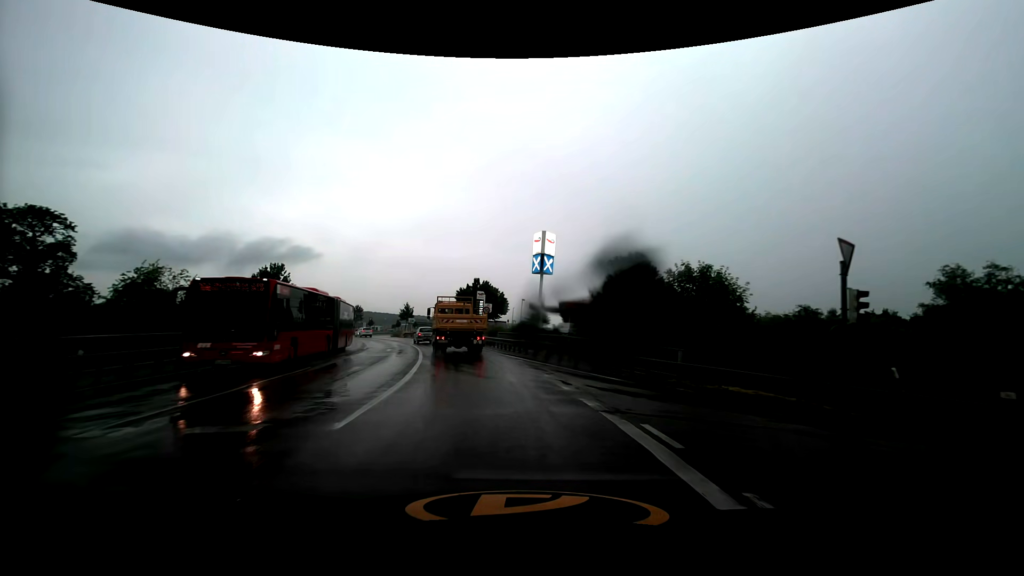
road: primary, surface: asphalt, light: Day
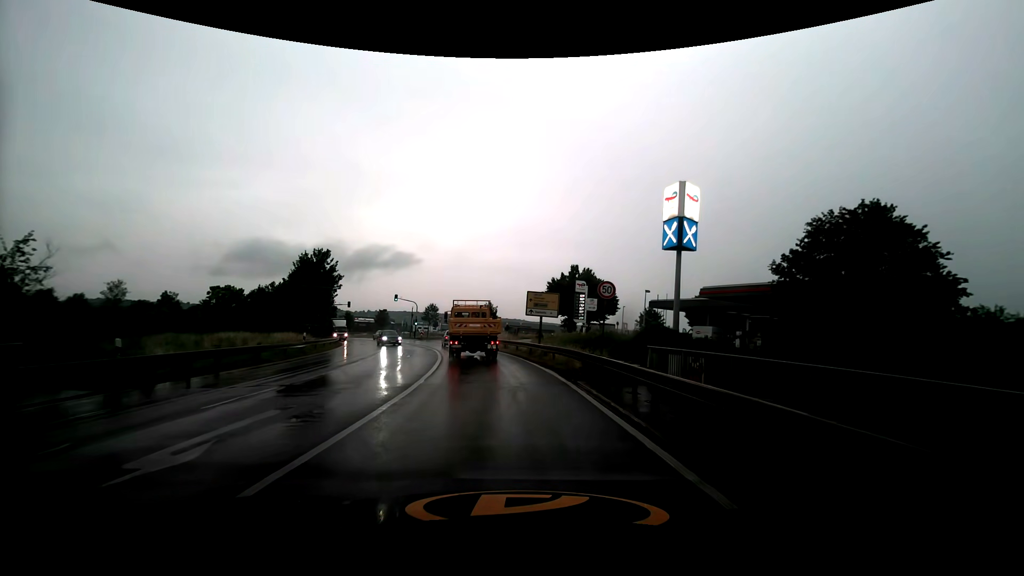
(-2.4, +23.9) m; -11°
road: secondary
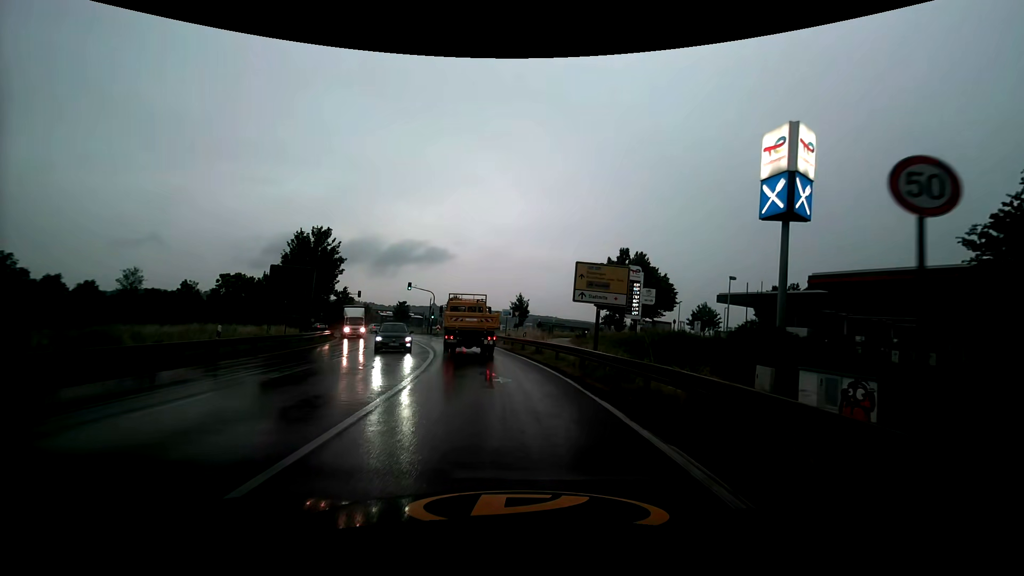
(-0.4, +12.1) m; -4°
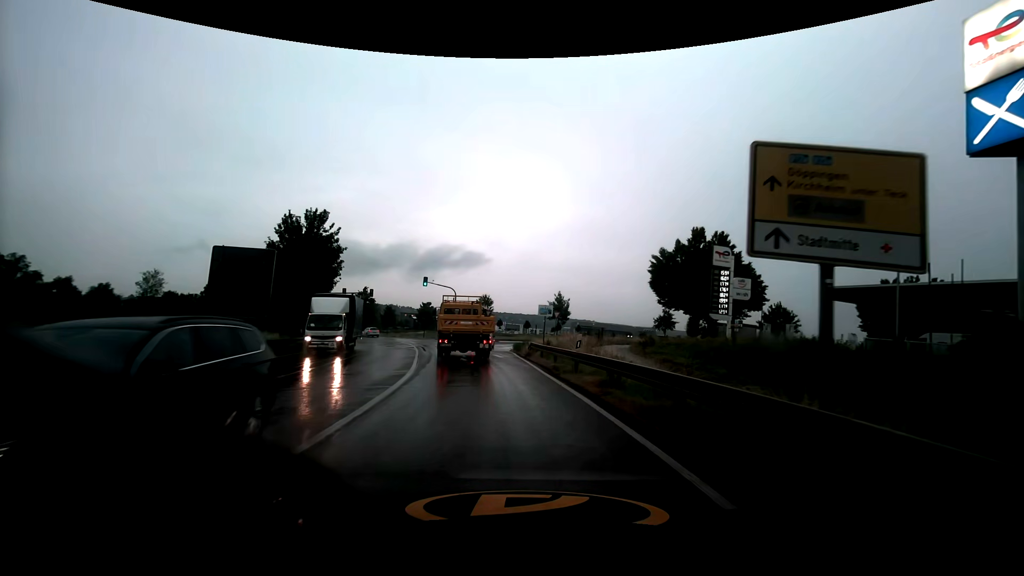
(-0.4, +12.1) m; -4°
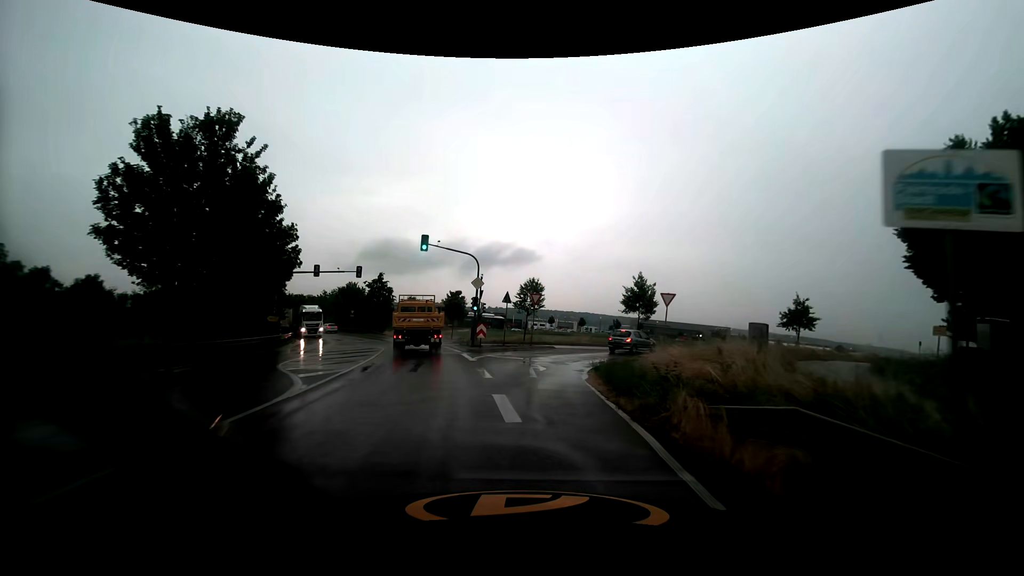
(-1.4, +23.3) m; -6°
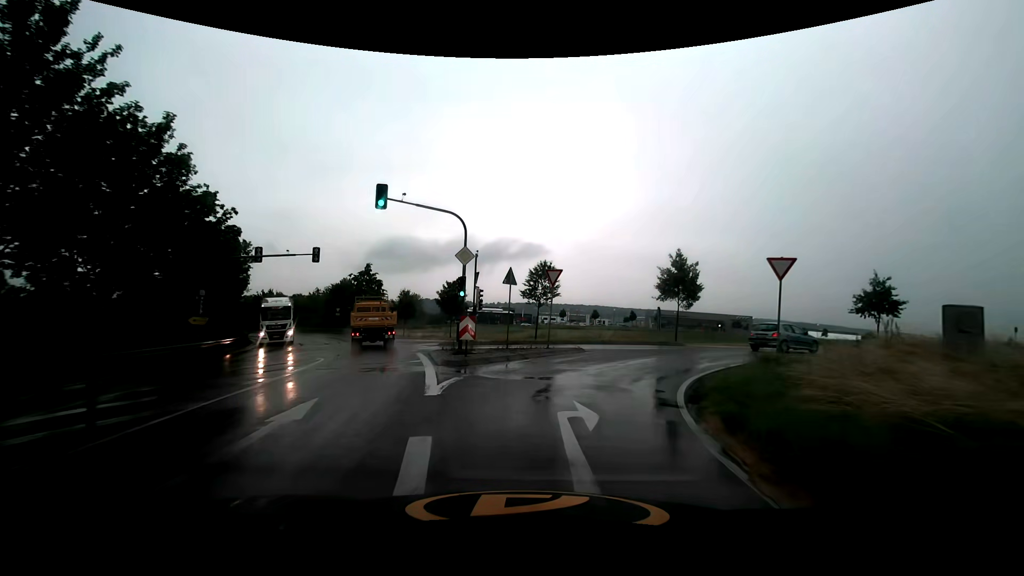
(-0.1, +10.4) m; -1°
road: residential
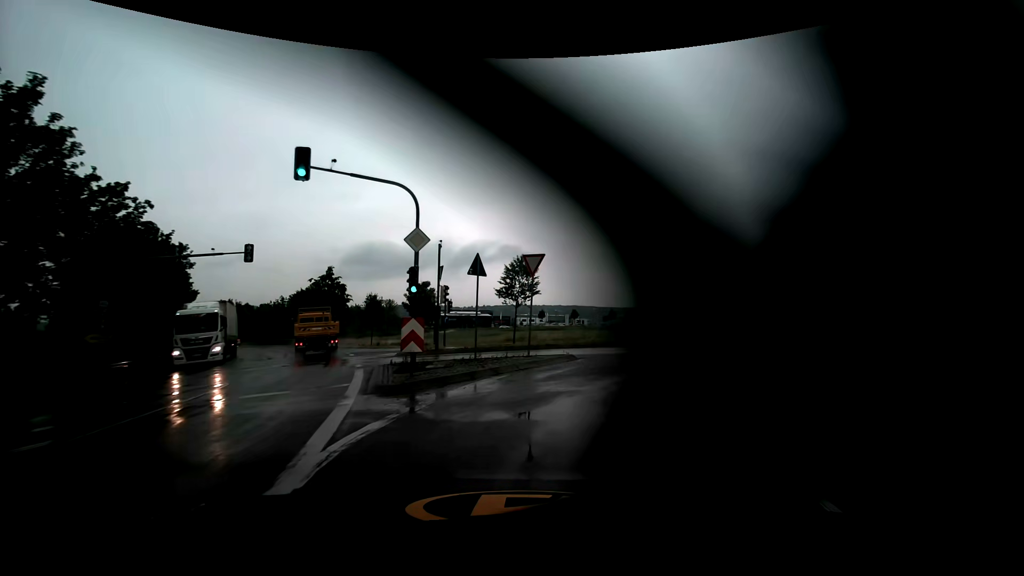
(+0.1, +4.7) m; +2°
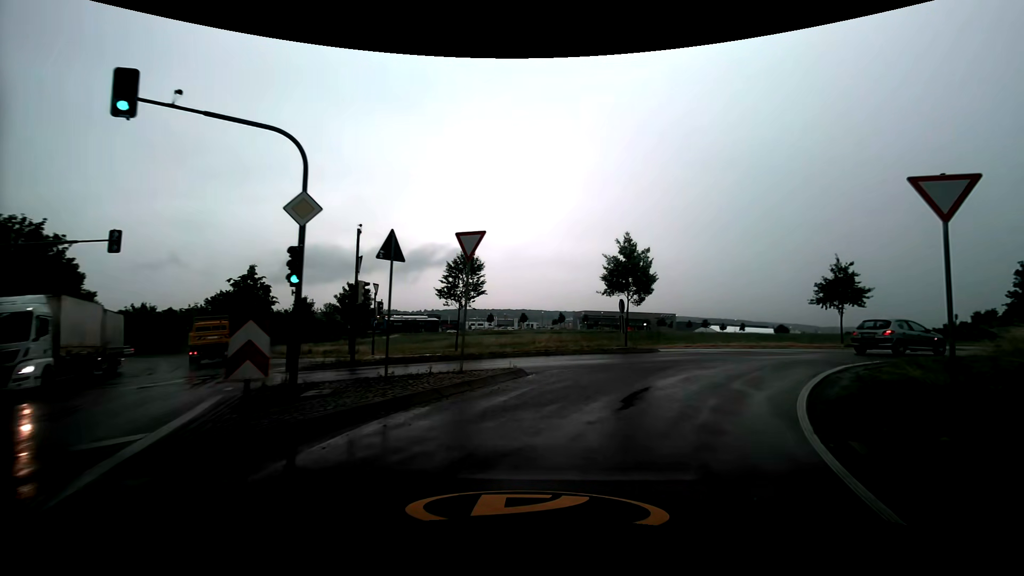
(+0.1, +4.3) m; +4°
